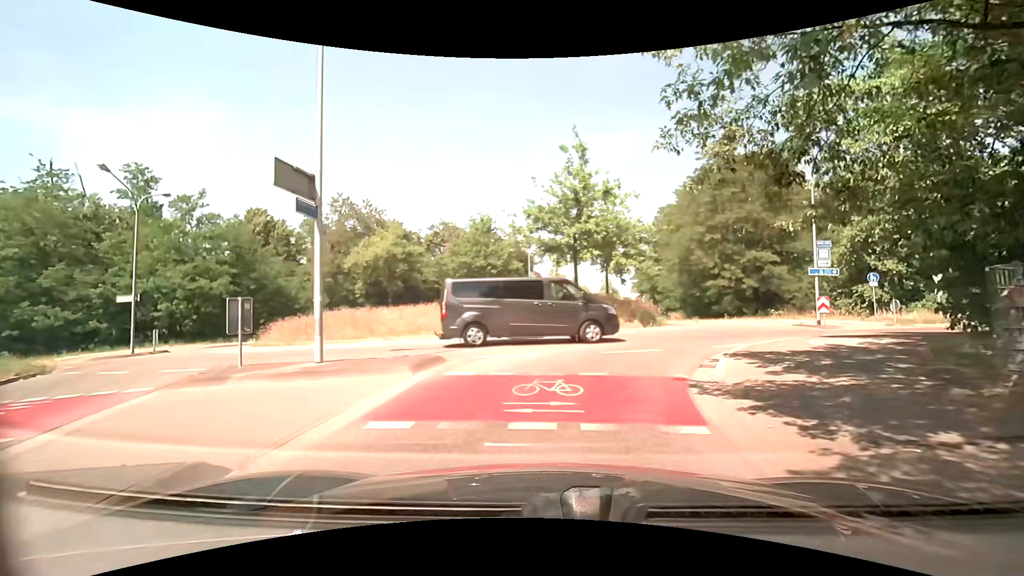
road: unclassified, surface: asphalt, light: Day
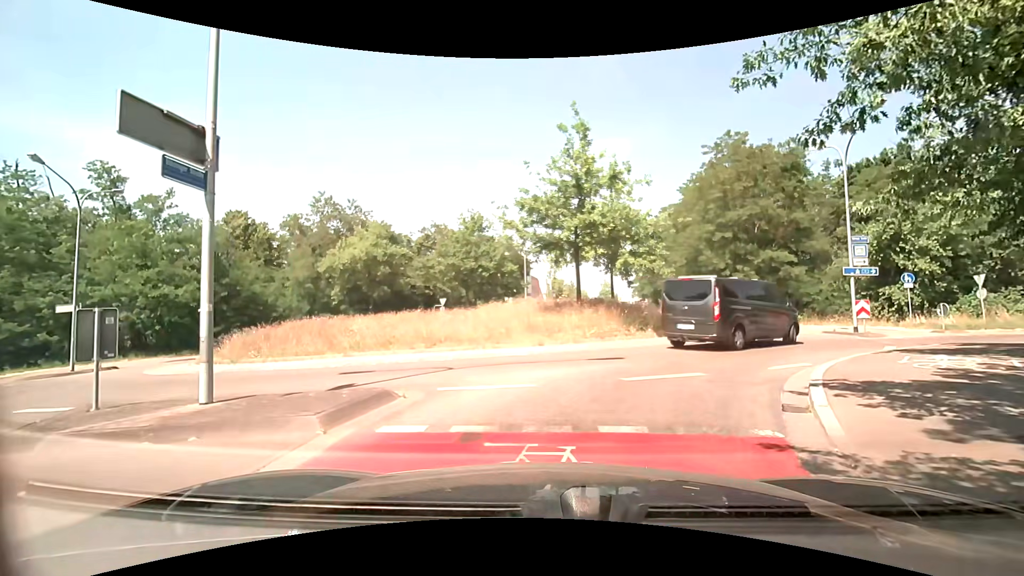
(0.0, +3.2) m; -2°
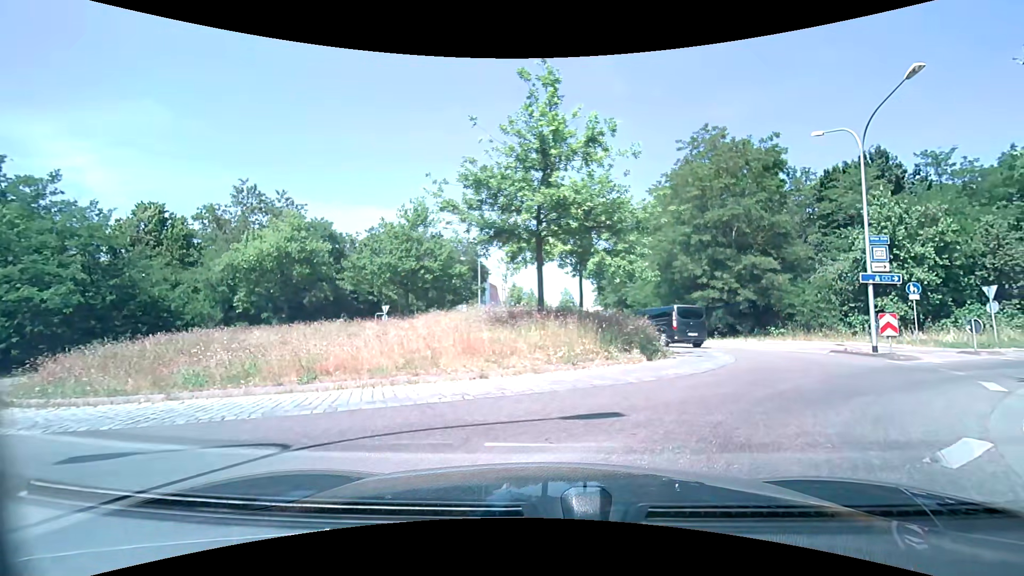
(+0.3, +5.4) m; +6°
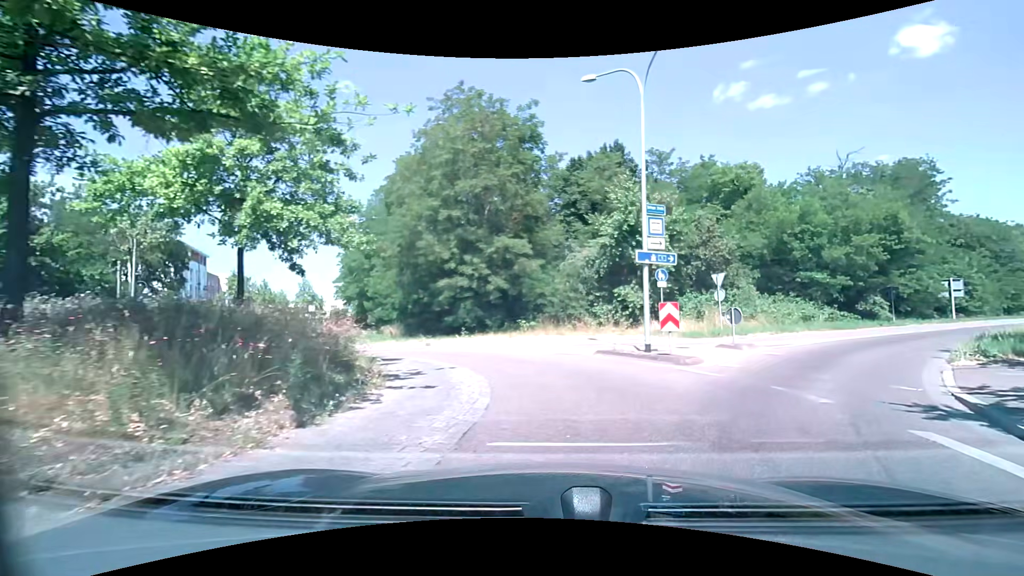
(+1.8, +8.1) m; +27°
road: secondary
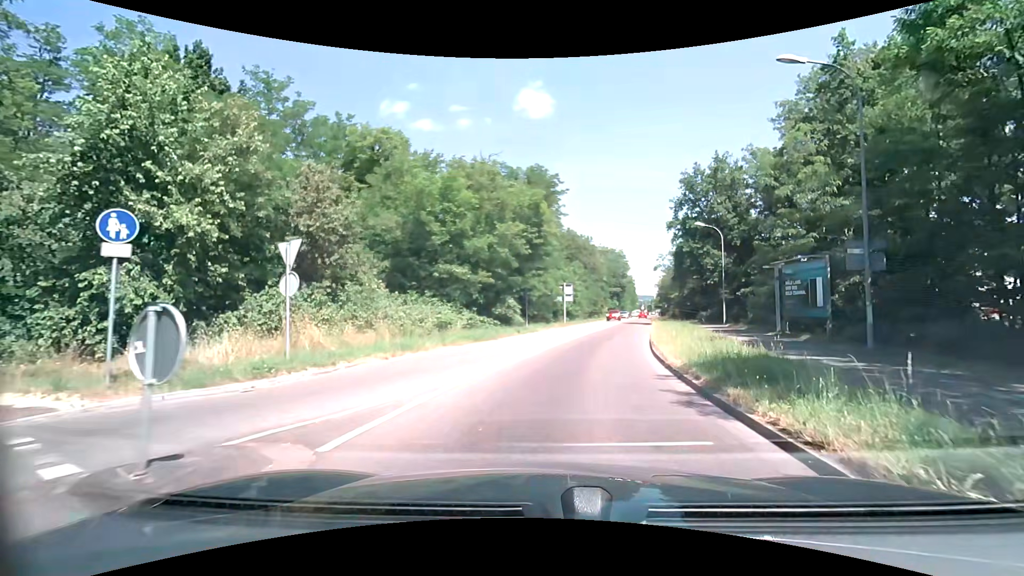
(+5.3, +13.0) m; +37°
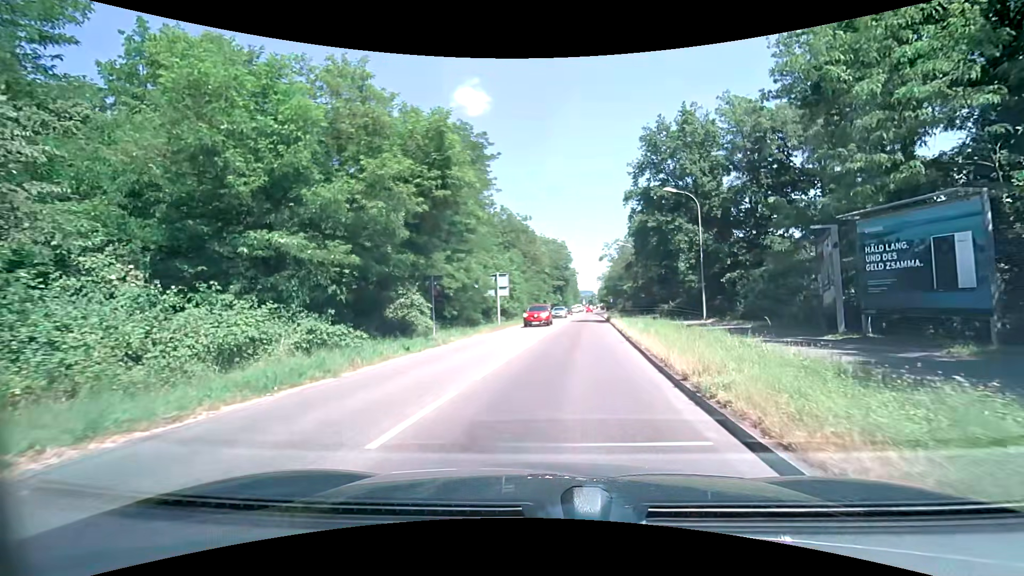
(+1.1, +12.4) m; +8°
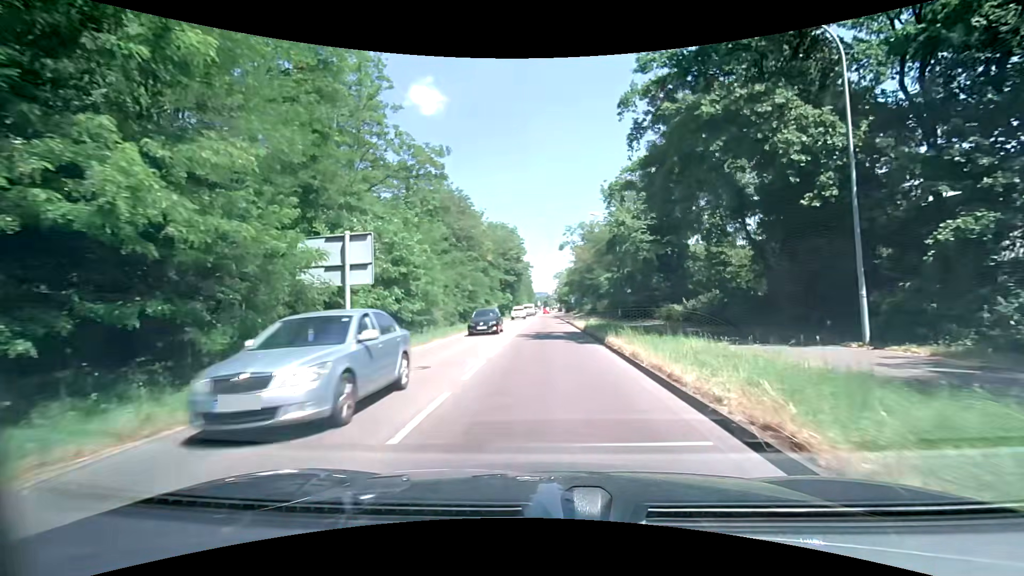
(+1.1, +22.6) m; +5°
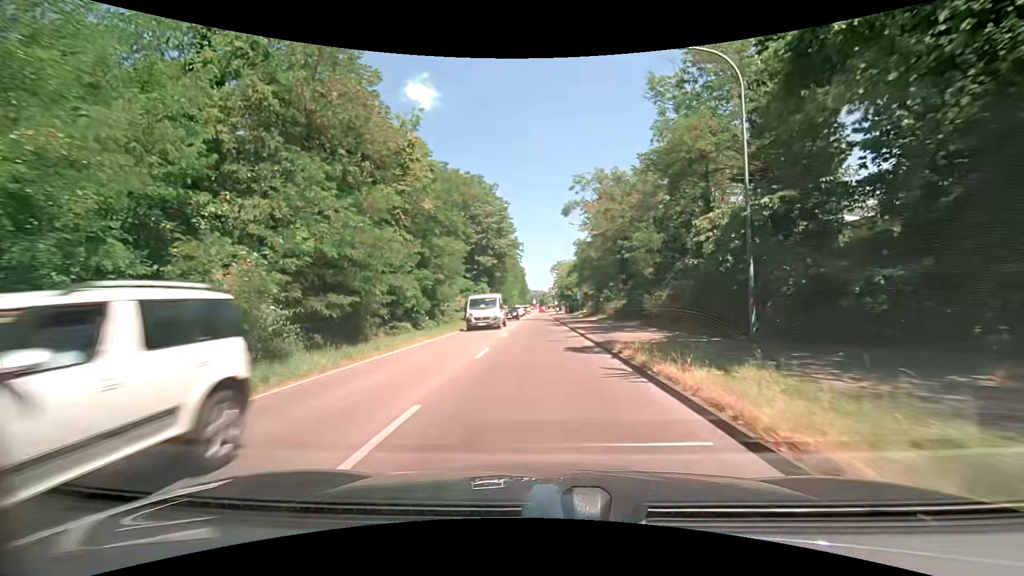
(+0.1, +28.4) m; +1°
(0, +10) (0, +20) (0, +30) (-1, +40) (-1, +50) (-1, +60) (-1, +70) (-1, +80) (-1, +90) (-2, +100) m
